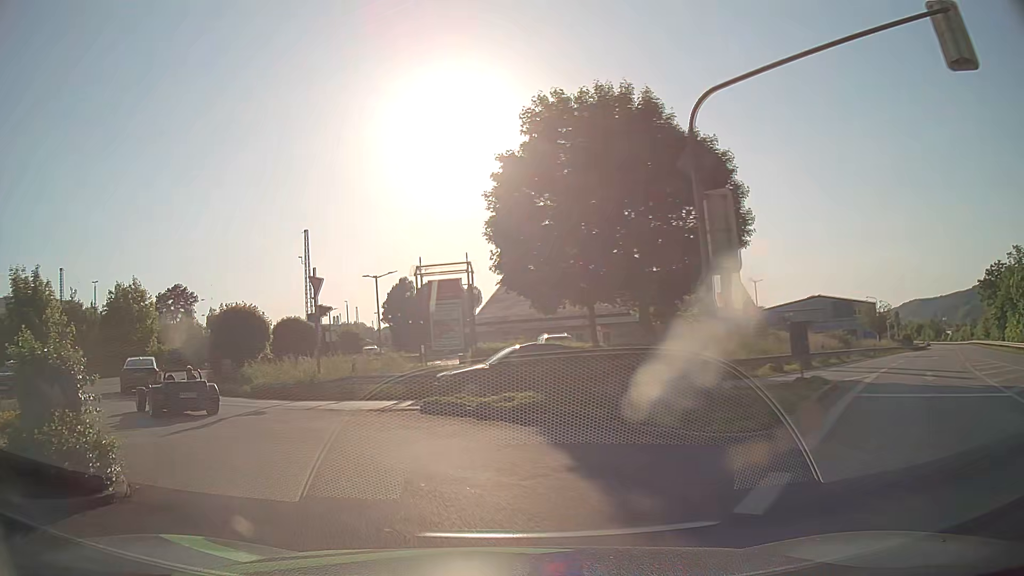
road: primary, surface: asphalt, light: Day
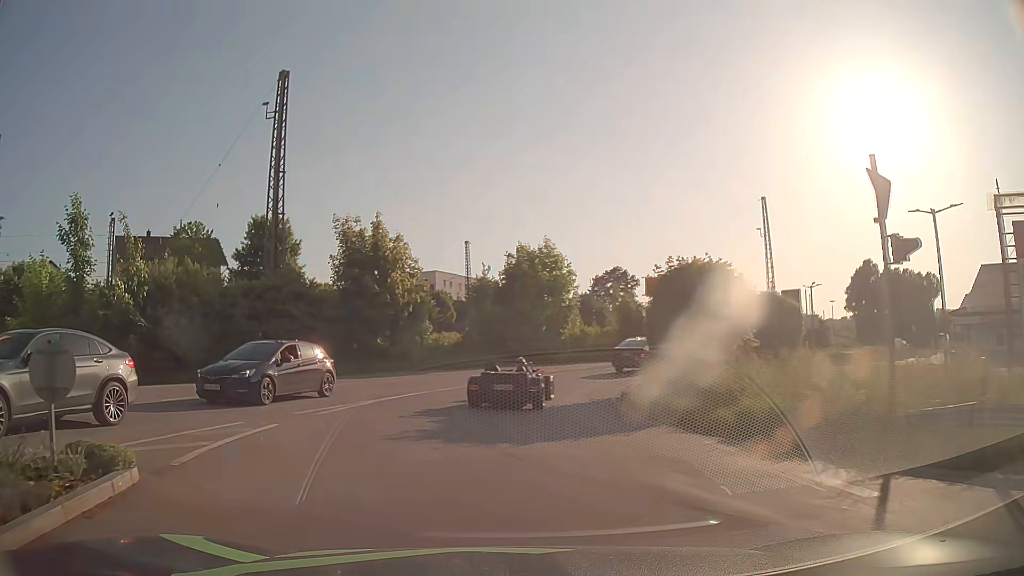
(-4.8, +12.7) m; -39°
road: tertiary
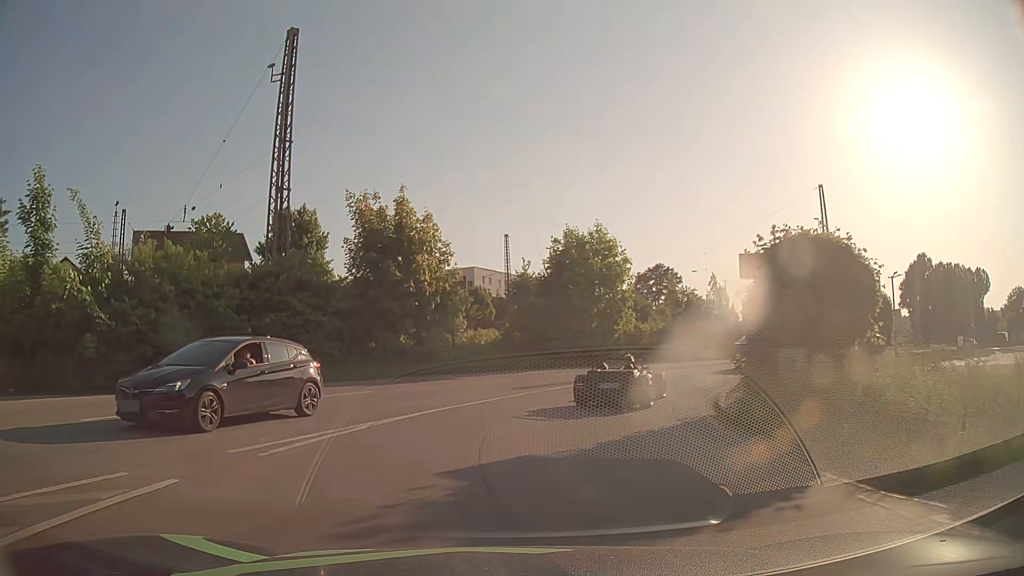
(-0.2, +5.2) m; -4°
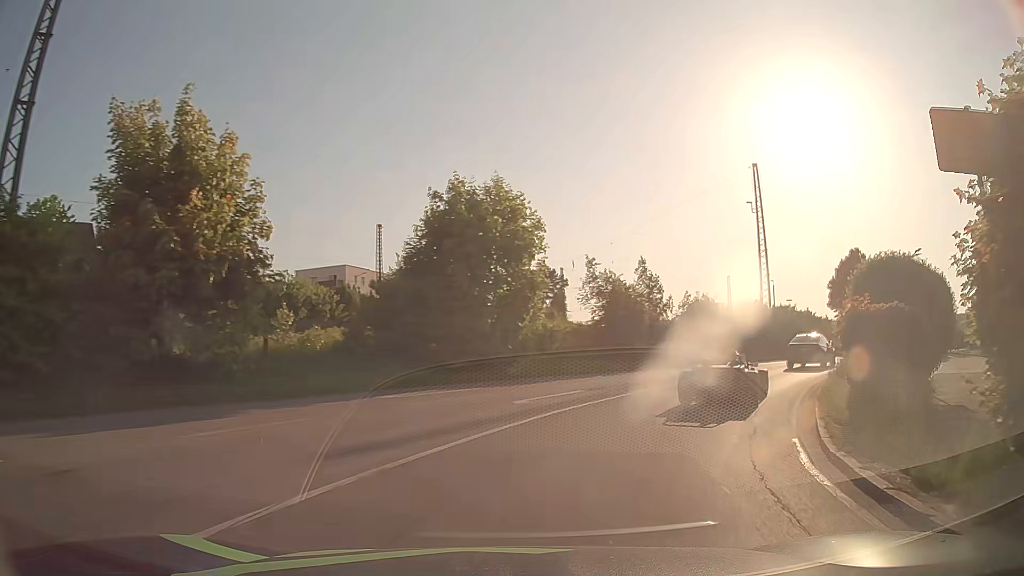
(+0.6, +11.5) m; +9°
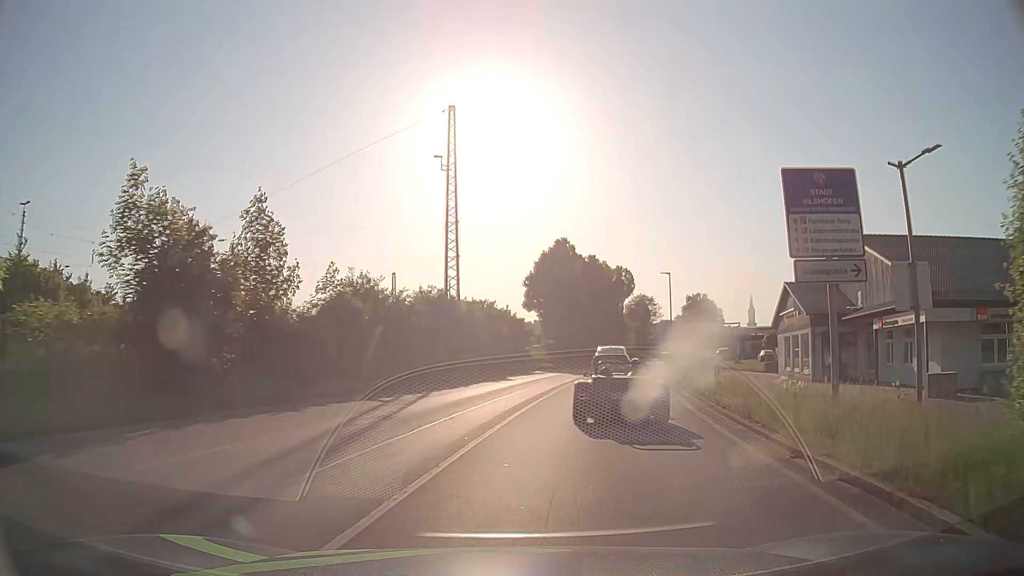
(+4.4, +16.6) m; +30°
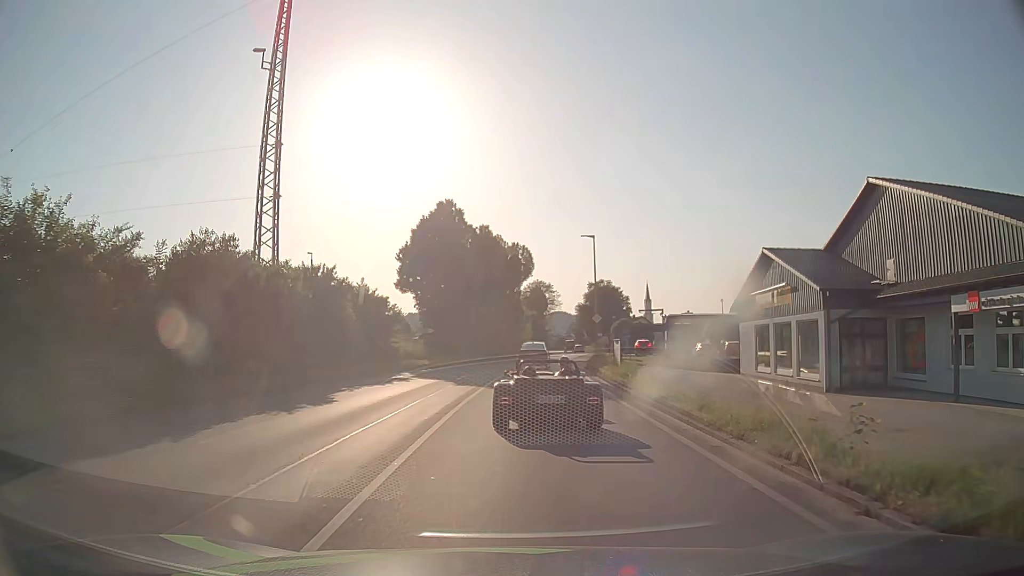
(+1.6, +14.7) m; +9°
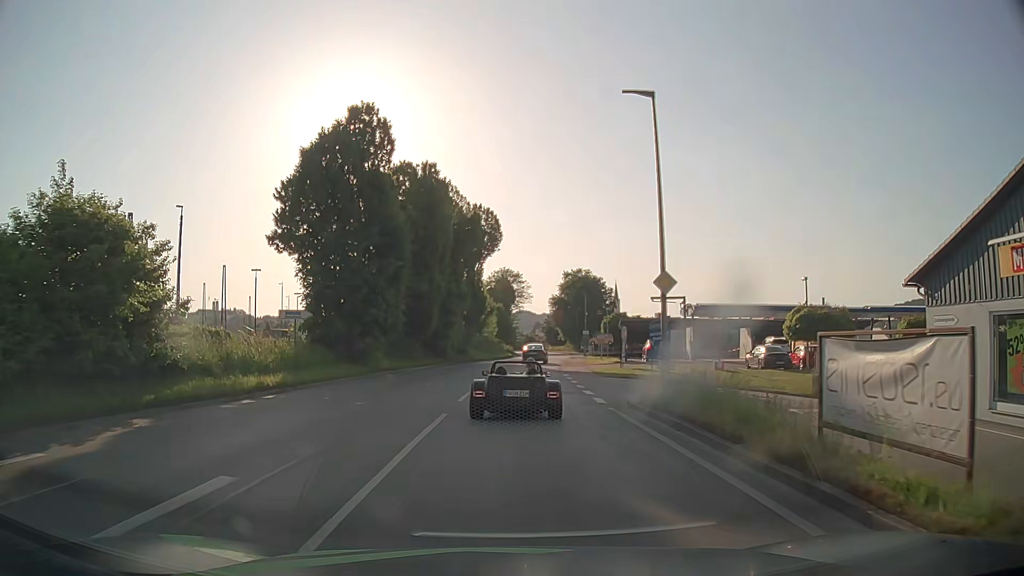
(+0.8, +22.8) m; +3°
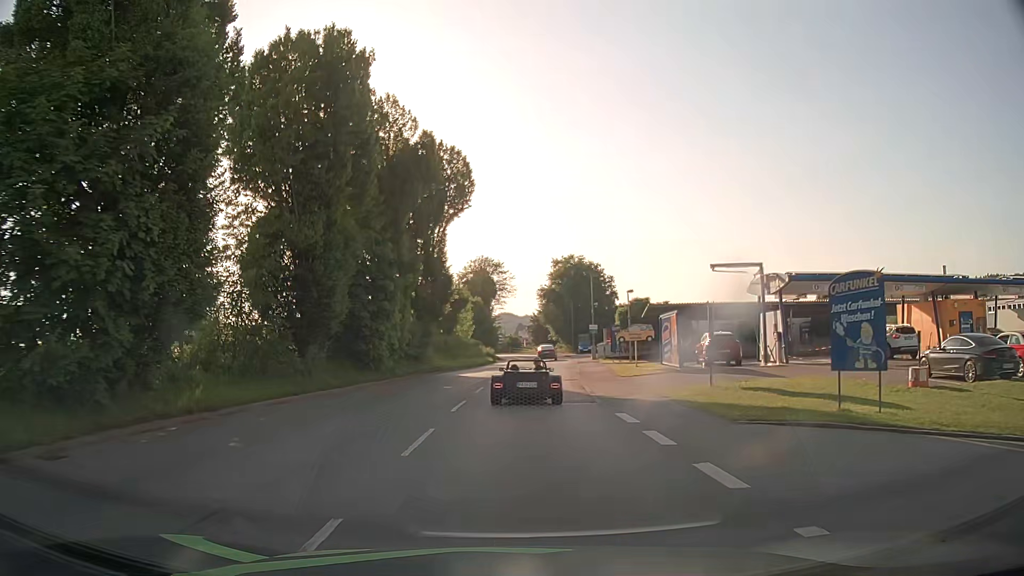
(+0.4, +20.3) m; +2°
(0, +10) (0, +20) (+1, +30) (+2, +40) (+2, +50) (+3, +60) (+4, +70) (+5, +80) (+5, +90) (+4, +100) m
